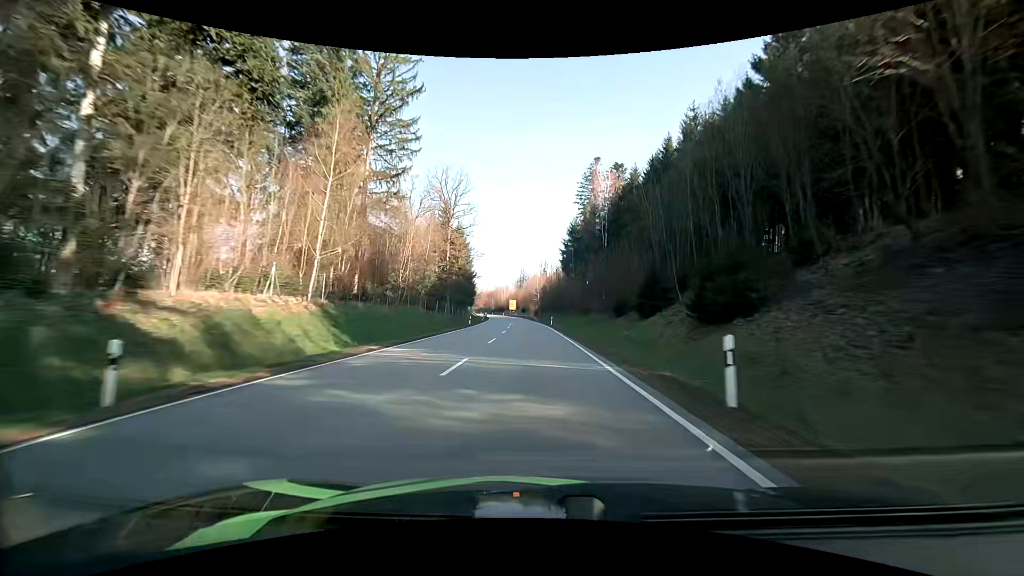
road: primary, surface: asphalt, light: Day
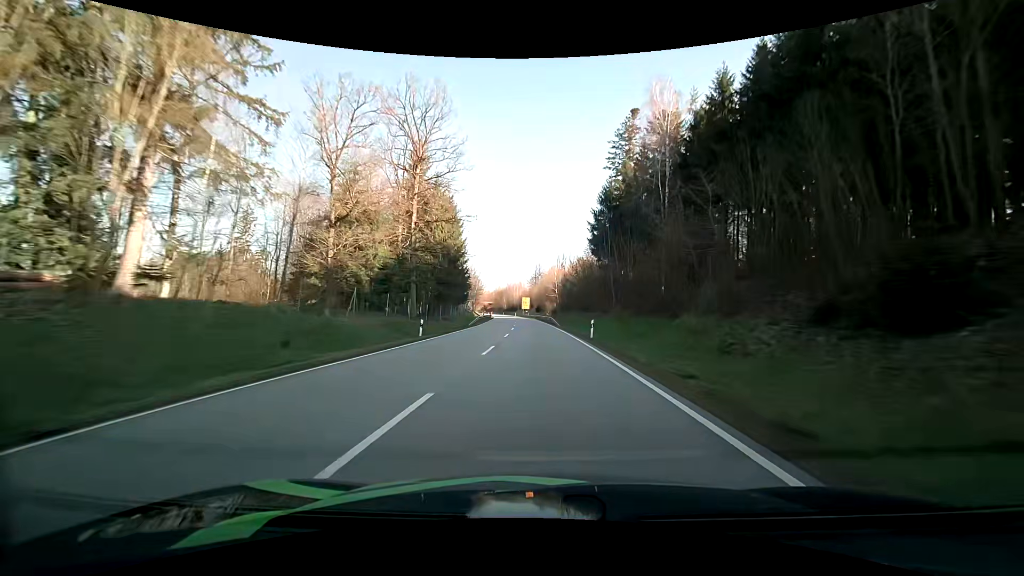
(-0.5, +30.6) m; -2°
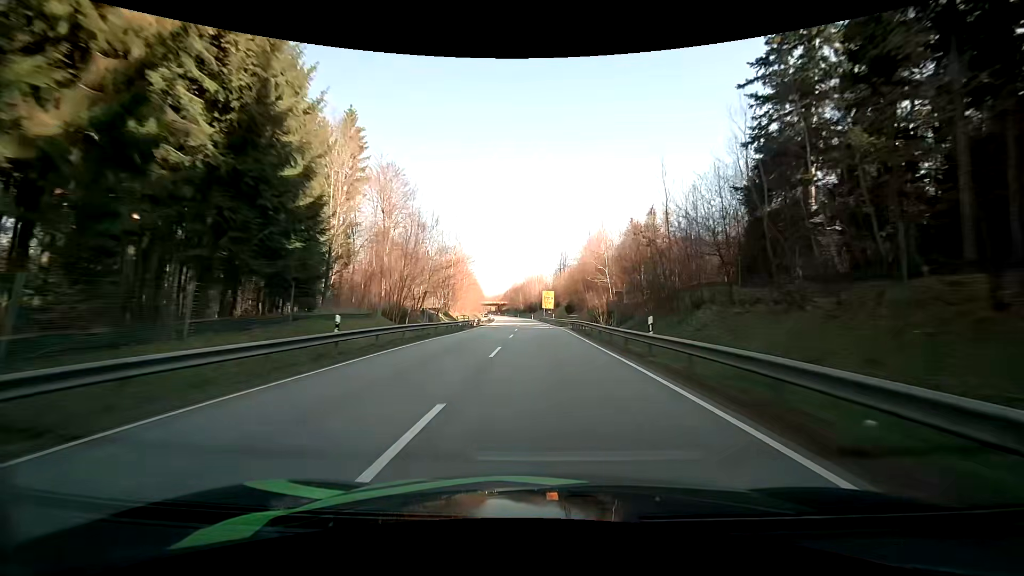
(-1.0, +60.5) m; -2°
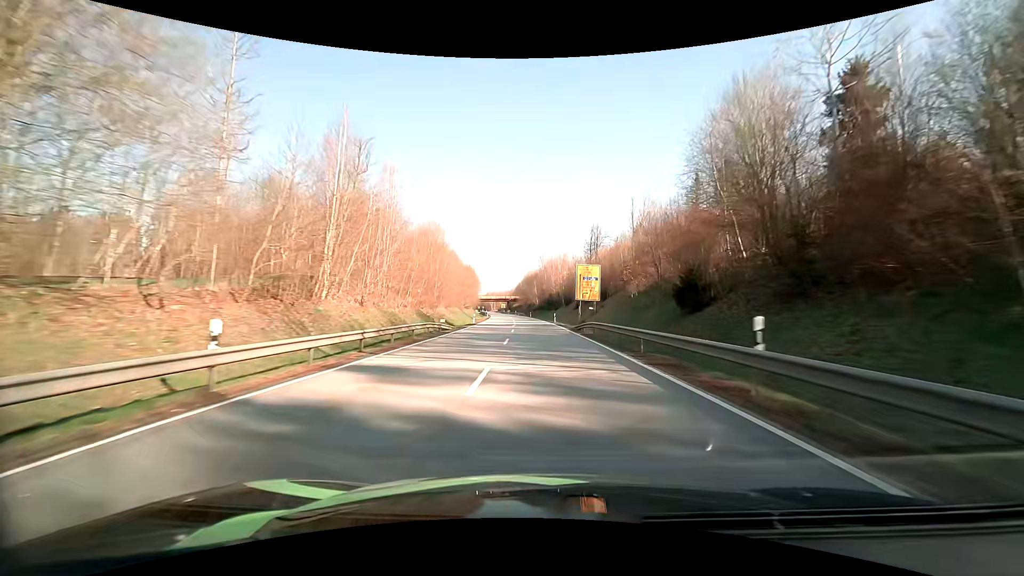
(-1.5, +58.9) m; -2°
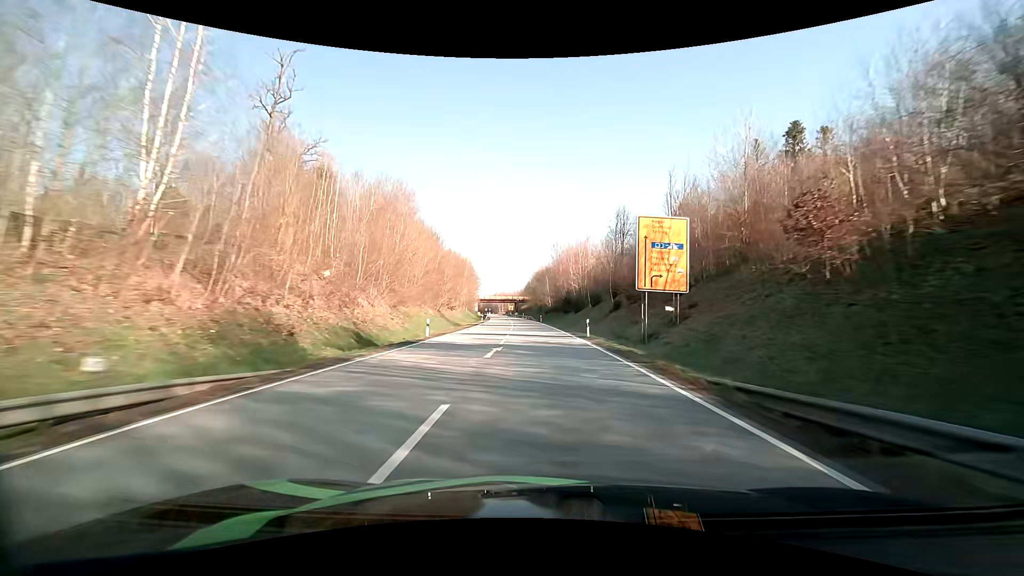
(-0.3, +29.1) m; -1°
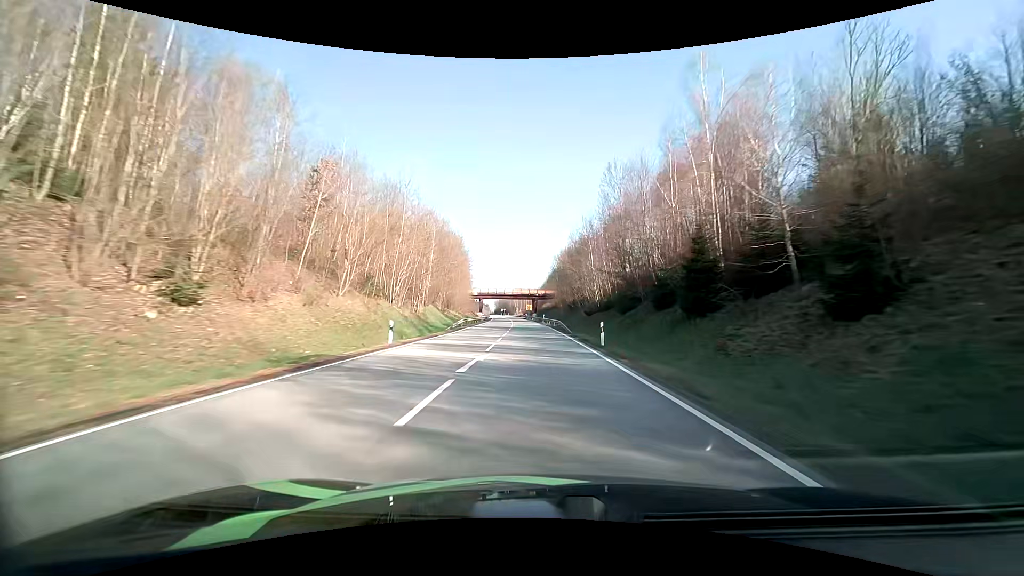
(-1.3, +58.0) m; -3°
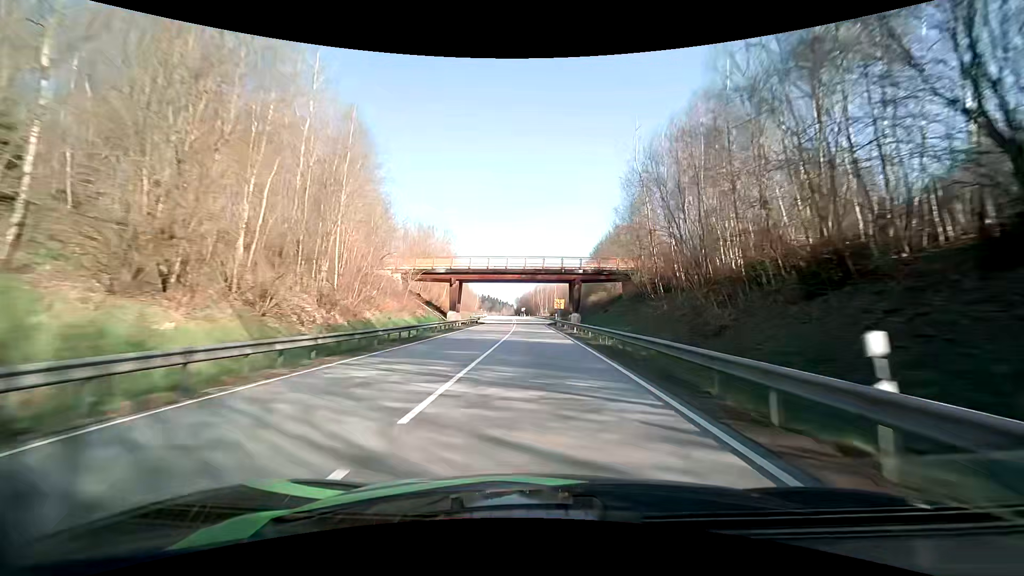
(-1.9, +72.1) m; -3°
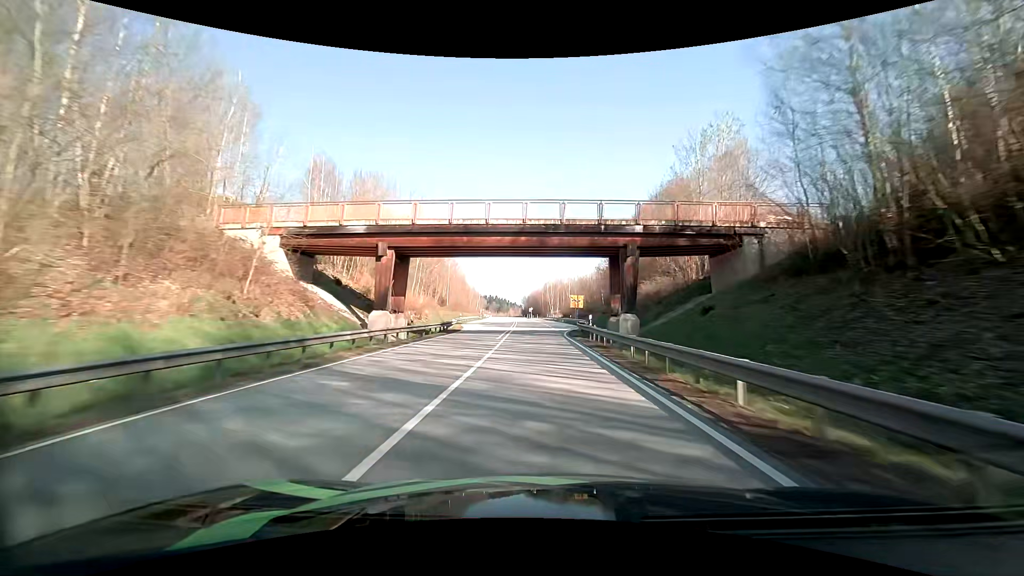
(-0.3, +28.9) m; -1°
(0, +10) (0, +20) (0, +30) (0, +40) (-1, +50) (-1, +60) (-1, +70) (-2, +80) (-2, +90) (-3, +100) m
